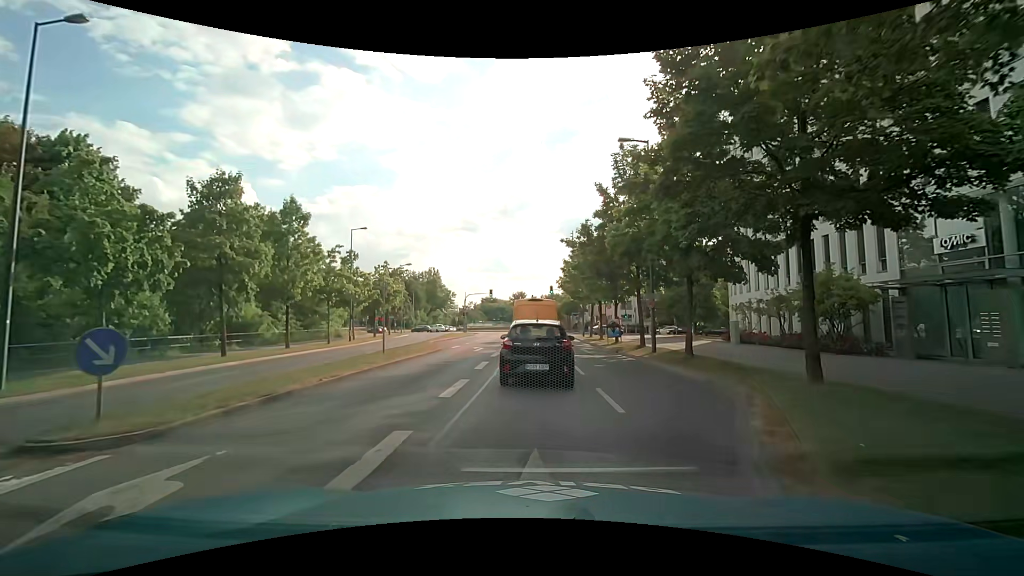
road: secondary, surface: asphalt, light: Day
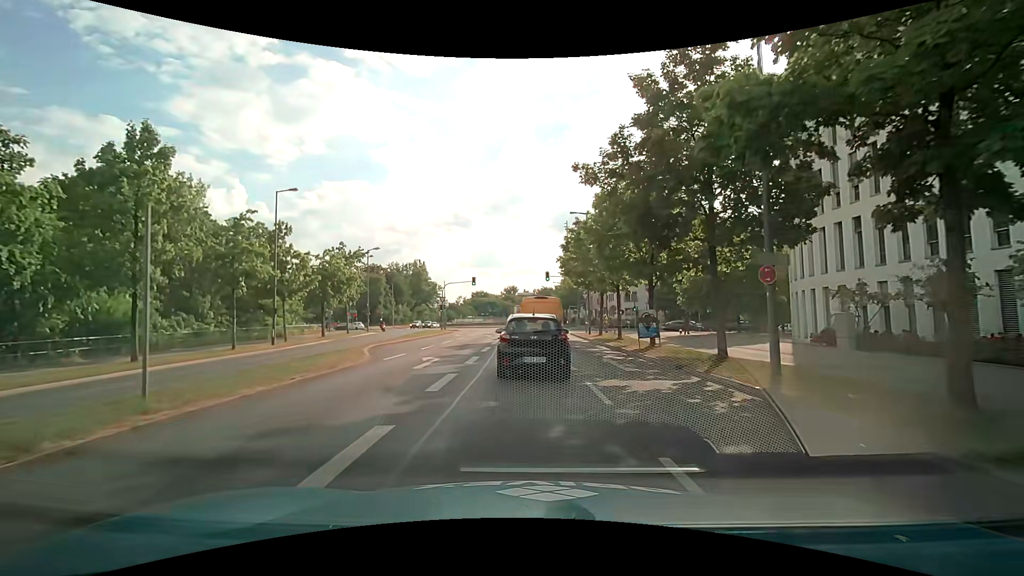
(+0.2, +12.1) m; +2°
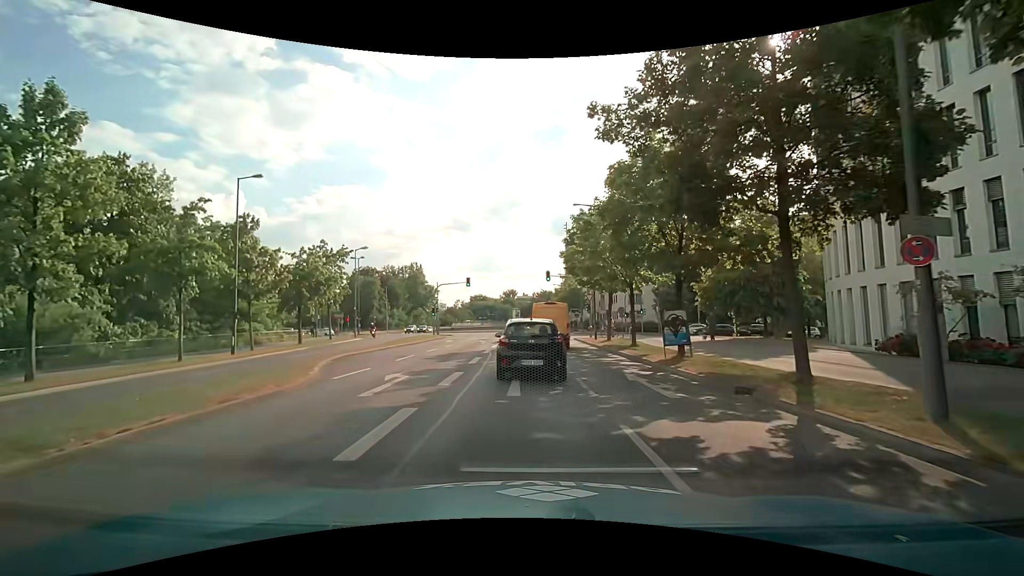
(0.0, +4.4) m; 0°
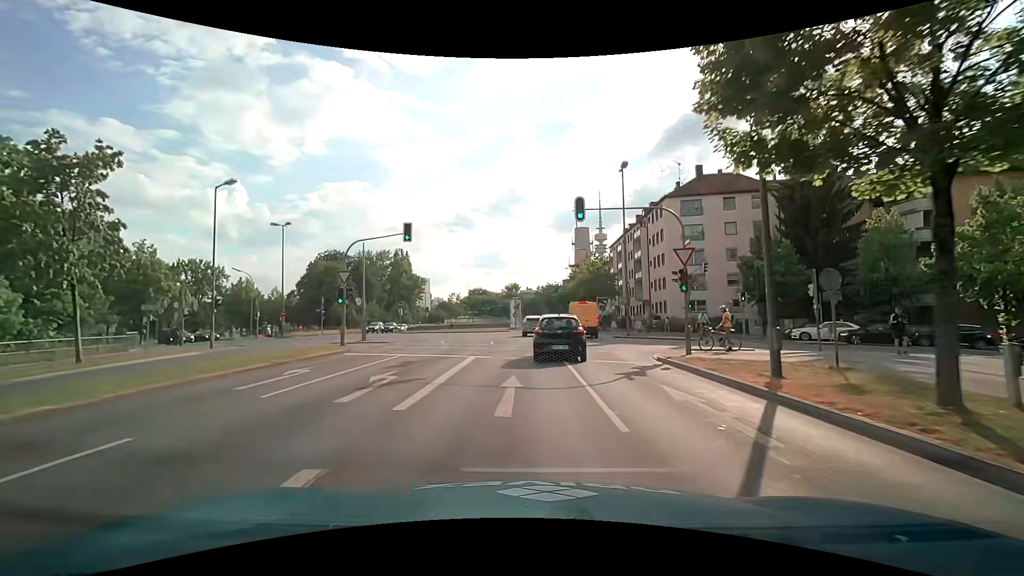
(-0.4, +27.8) m; -1°
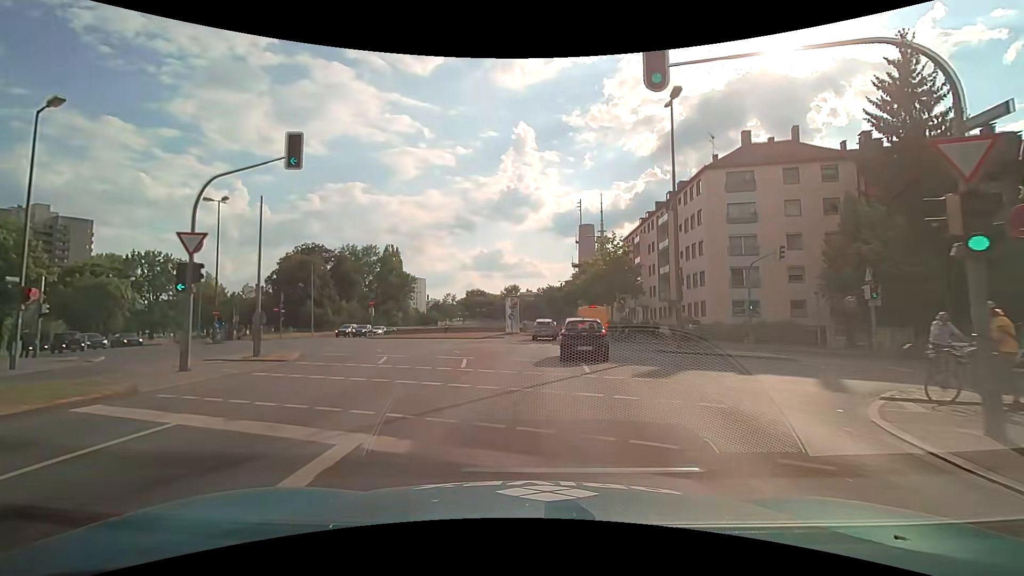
(-0.1, +12.3) m; 0°
